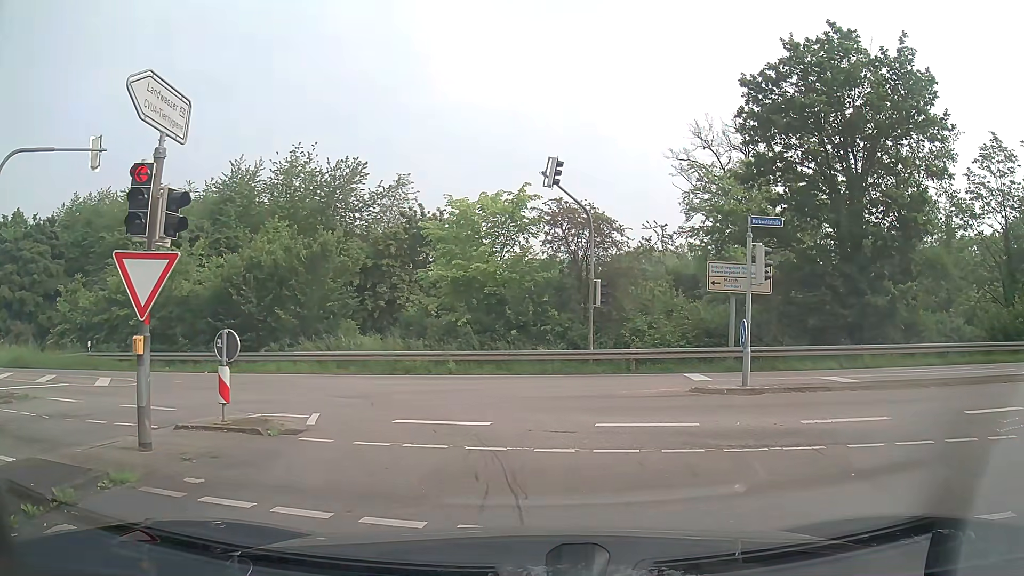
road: secondary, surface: asphalt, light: Day
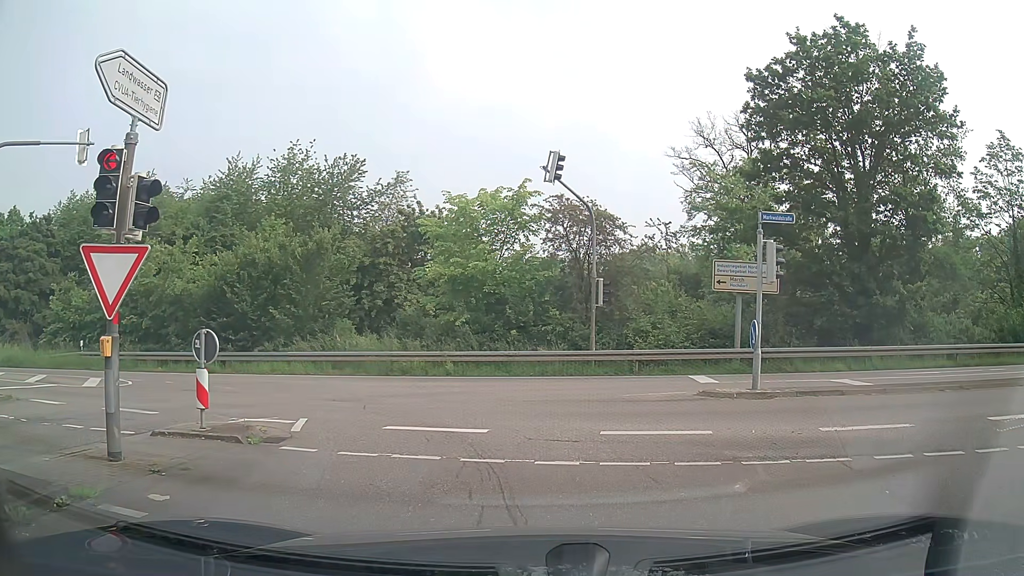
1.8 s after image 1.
(0.0, +0.6) m; 0°
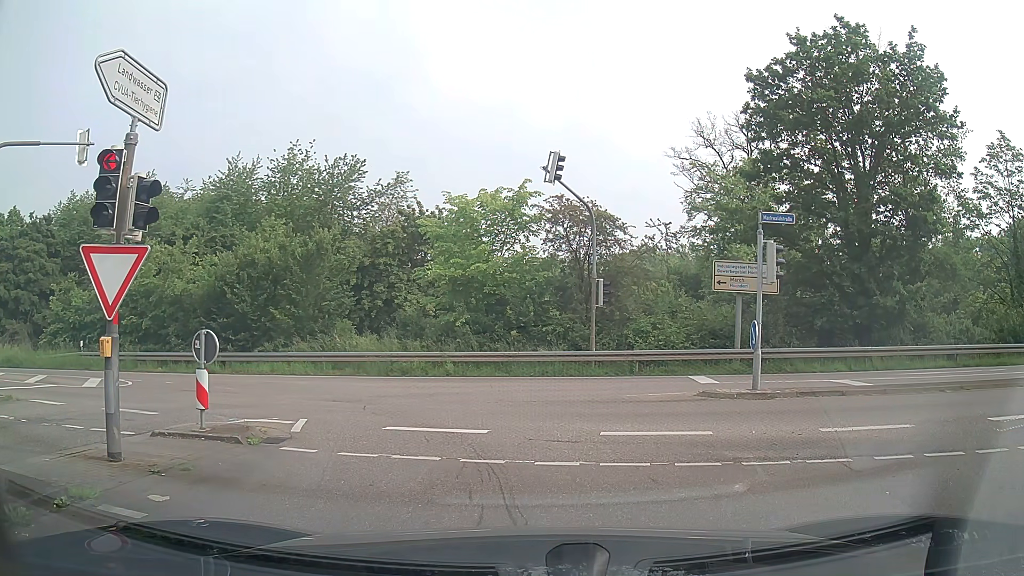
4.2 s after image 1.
(0.0, +0.1) m; 0°
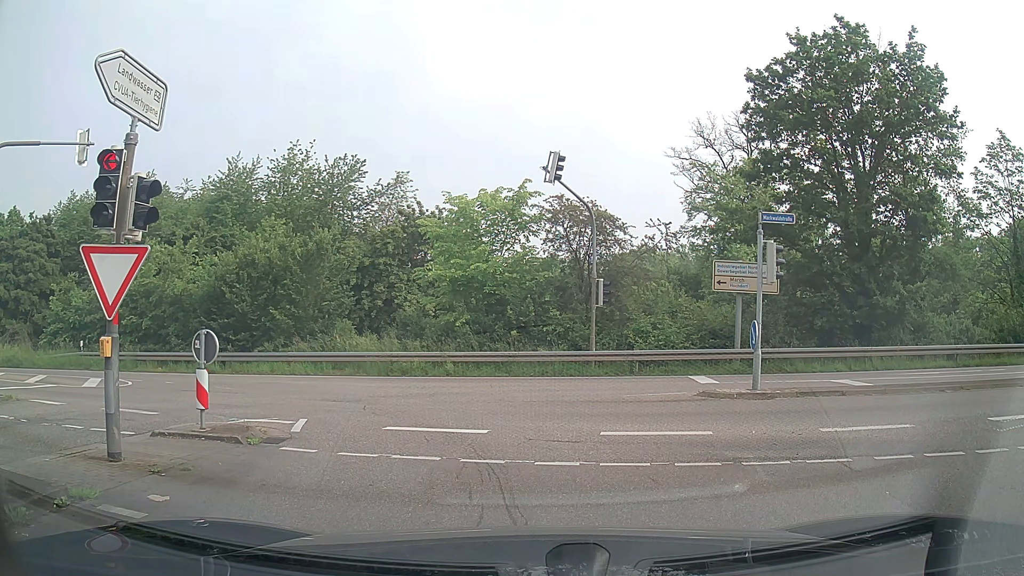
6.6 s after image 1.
(0.0, 0.0) m; 0°
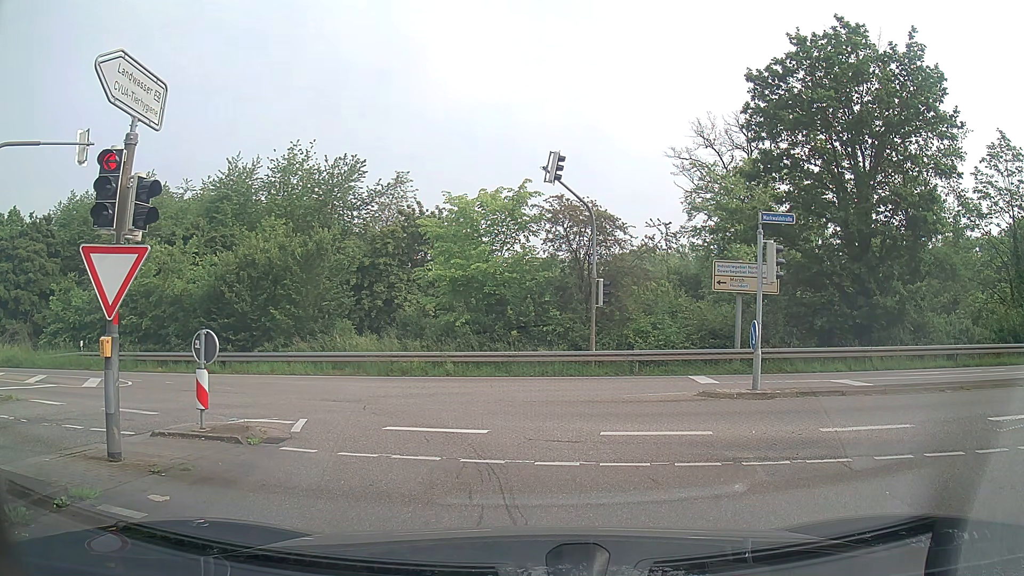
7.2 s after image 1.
(0.0, 0.0) m; 0°
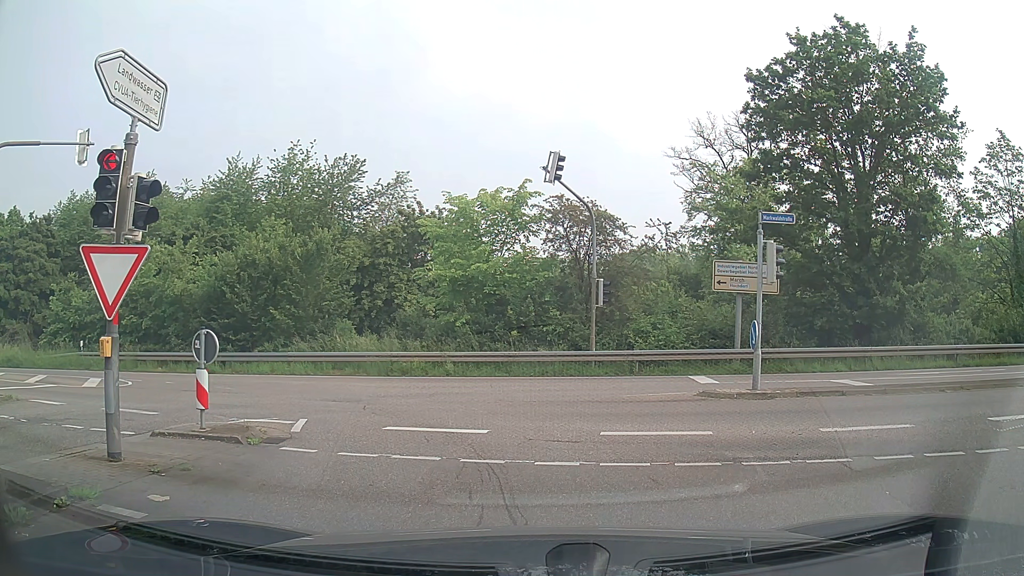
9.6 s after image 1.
(0.0, 0.0) m; 0°
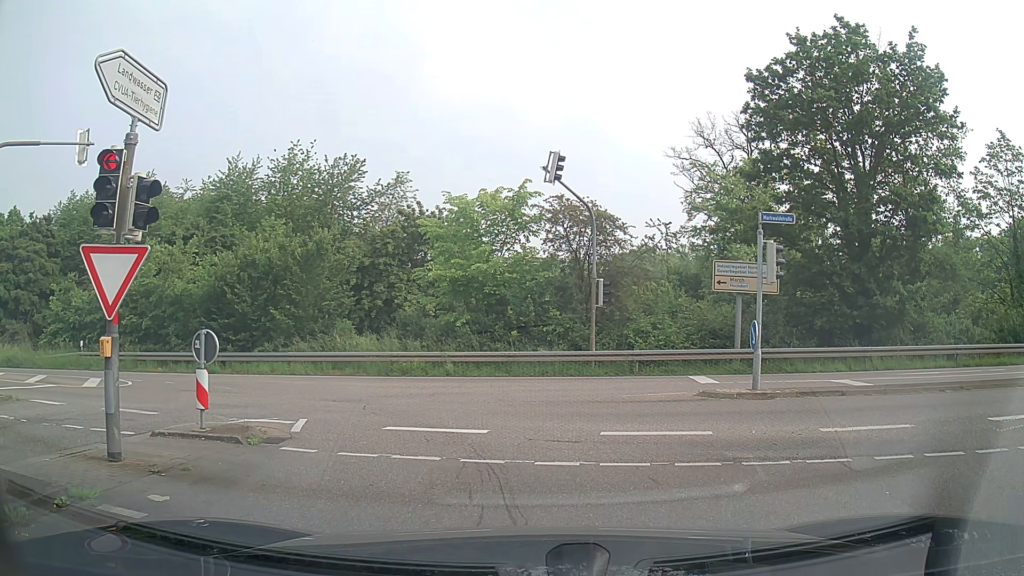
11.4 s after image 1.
(0.0, 0.0) m; 0°
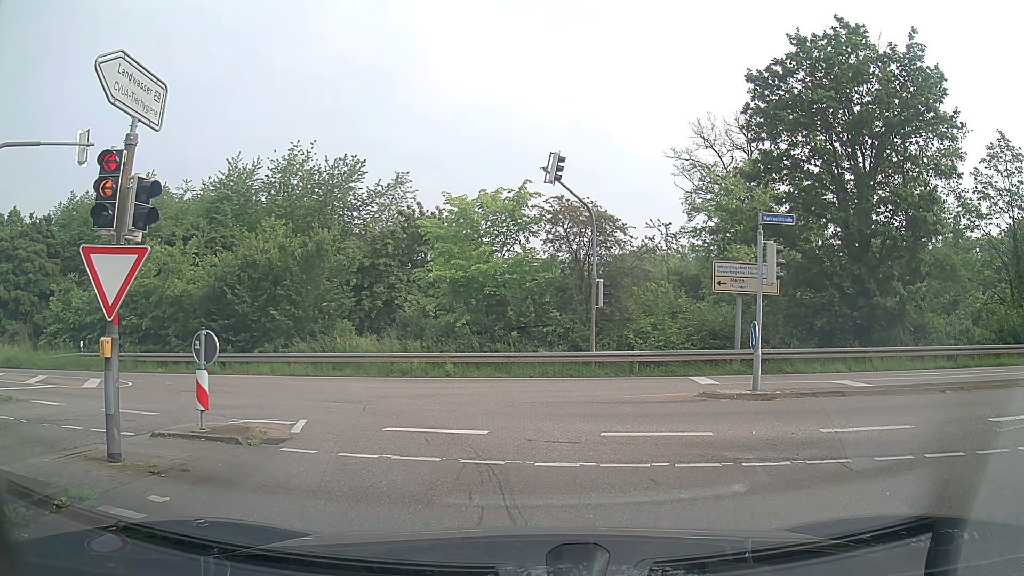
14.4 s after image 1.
(0.0, 0.0) m; 0°
(-1, +10) (-6, +19) (-14, +23) (-24, +25) (-34, +27) (-44, +29) (-53, +31) (-63, +34) (-72, +37) (-82, +41) m
